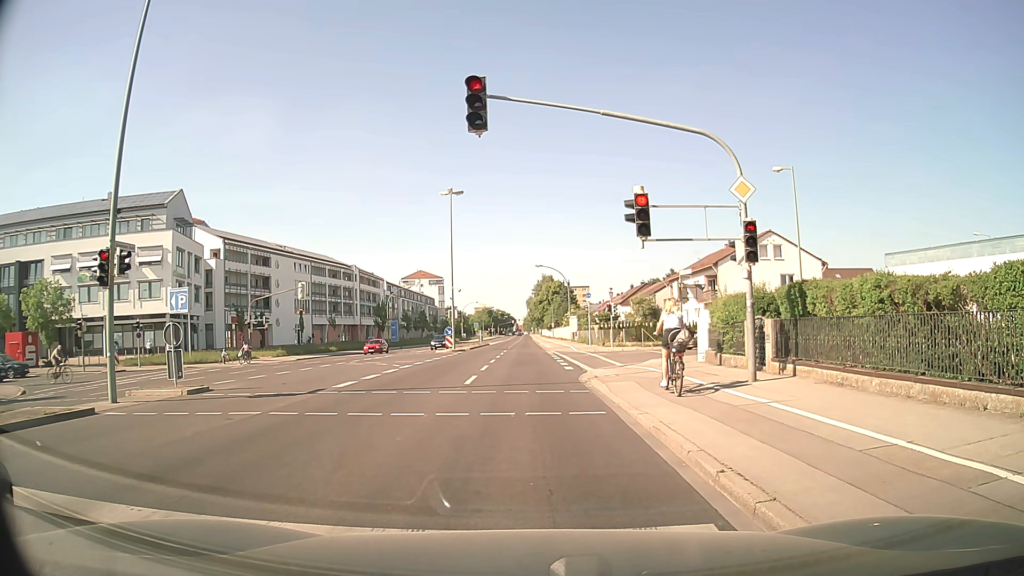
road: secondary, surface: asphalt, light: Day
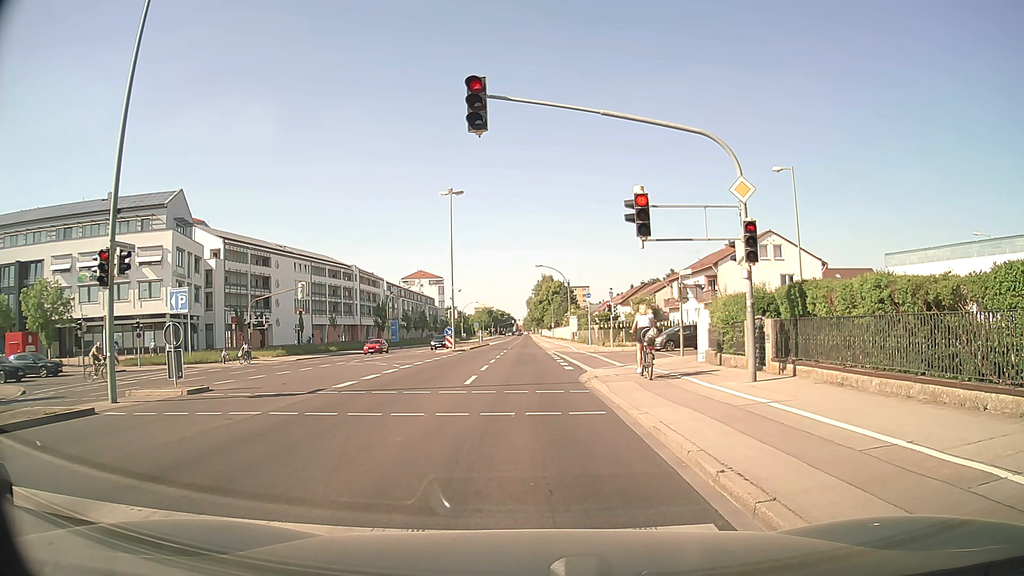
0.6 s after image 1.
(0.0, 0.0) m; 0°
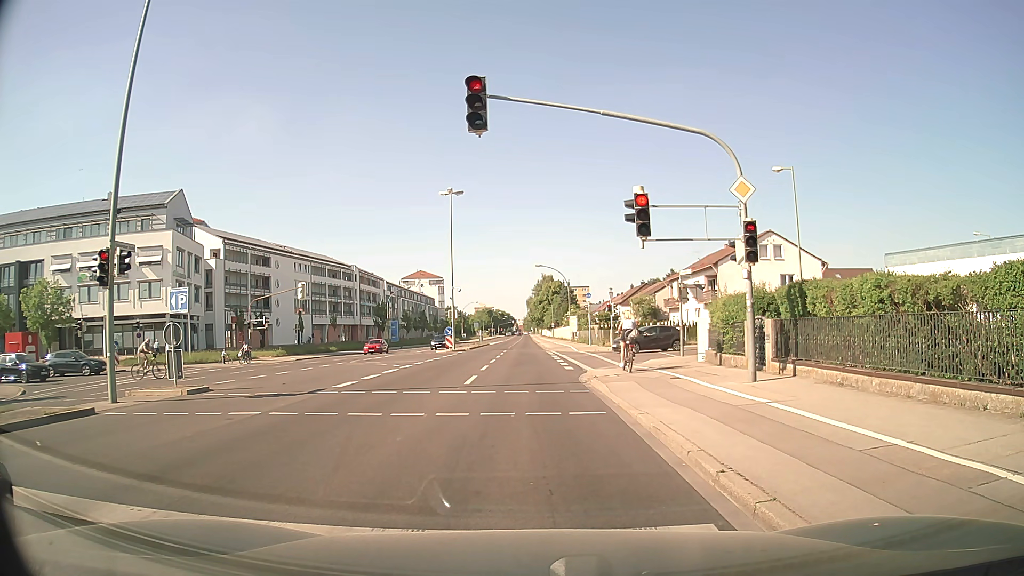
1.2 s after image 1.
(0.0, 0.0) m; 0°
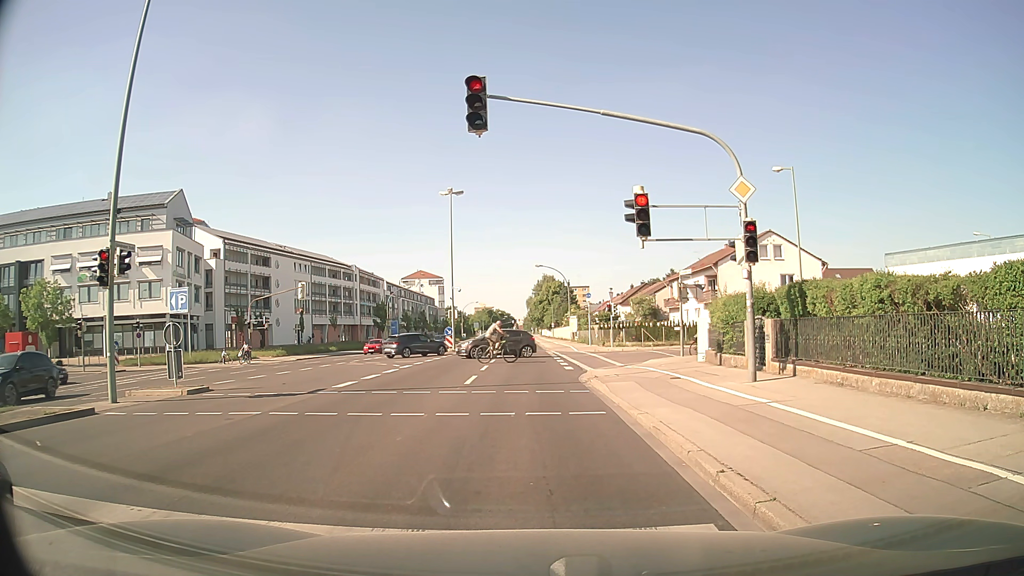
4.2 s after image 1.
(0.0, 0.0) m; 0°
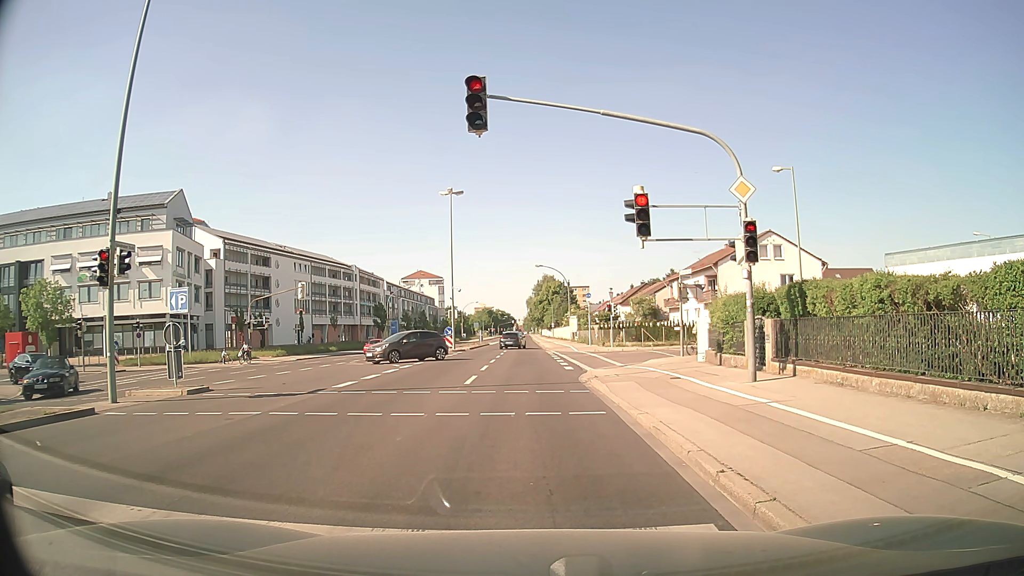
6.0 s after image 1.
(0.0, 0.0) m; 0°
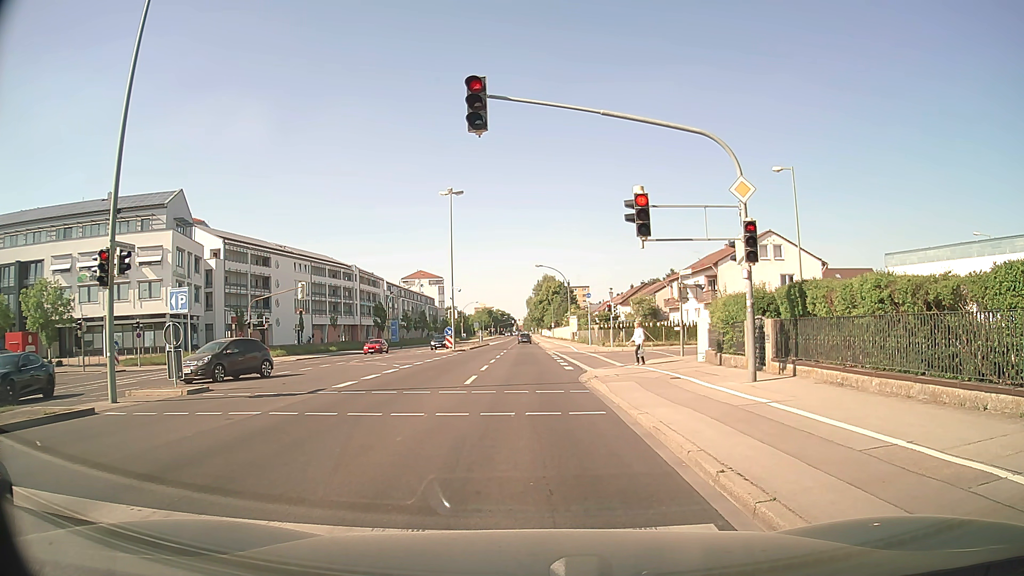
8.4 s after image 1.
(0.0, 0.0) m; 0°
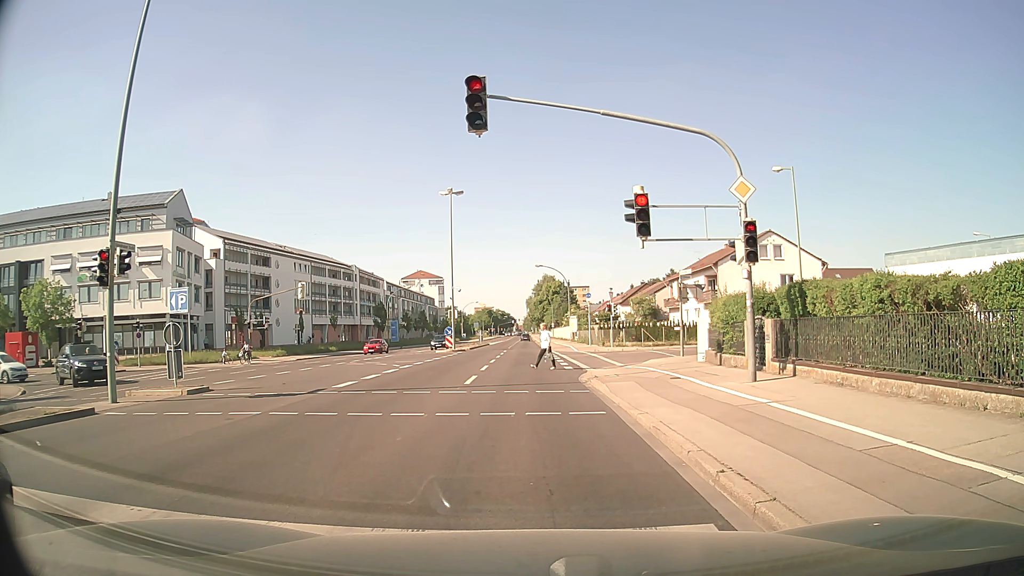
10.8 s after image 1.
(0.0, 0.0) m; 0°
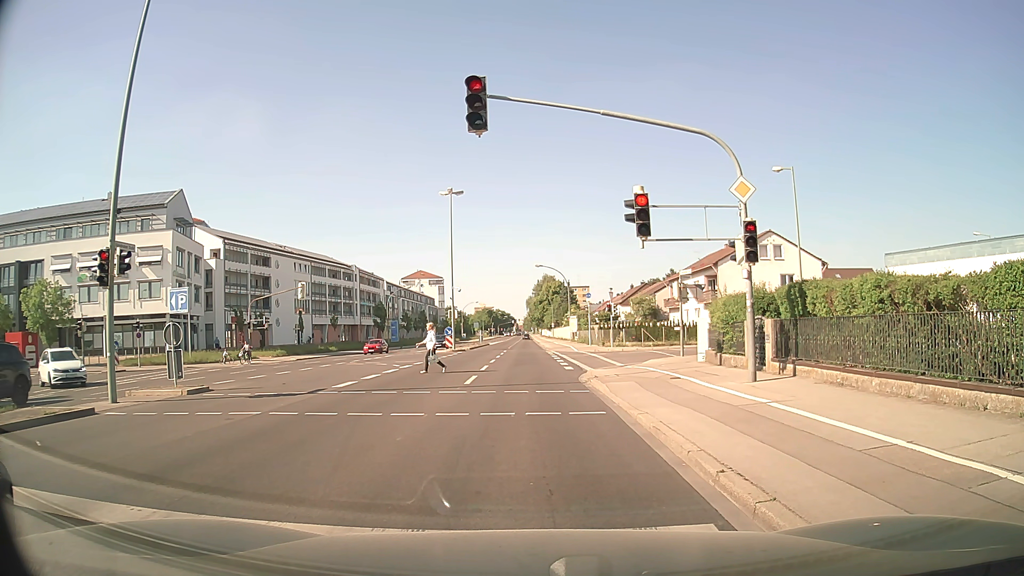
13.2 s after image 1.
(0.0, 0.0) m; 0°
(0, +10) (0, +20) (0, +30) (-1, +40) (-1, +50) (-1, +60) (-1, +70) (-1, +80) (-1, +90) (-1, +100) m
